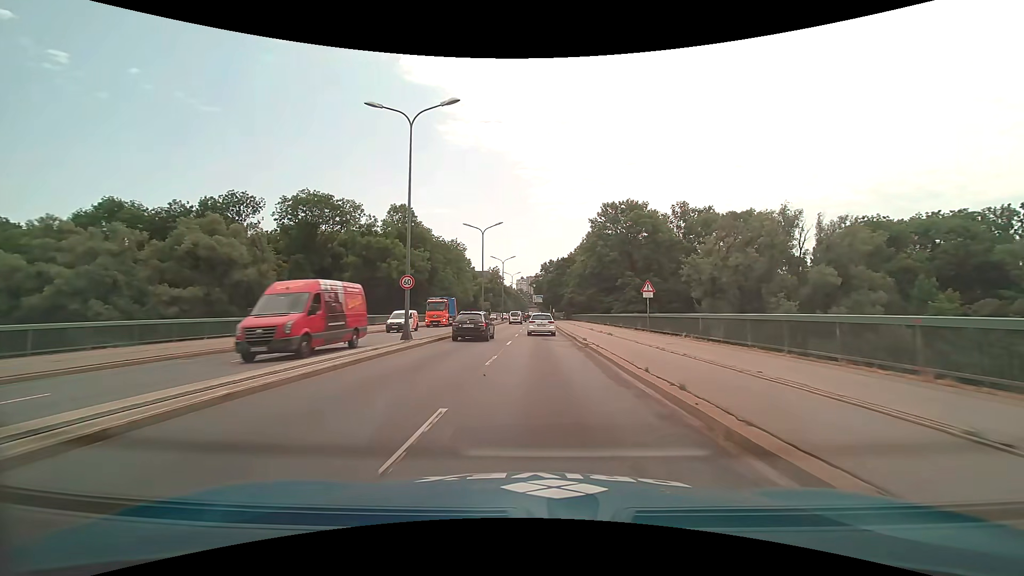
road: trunk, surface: asphalt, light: Day
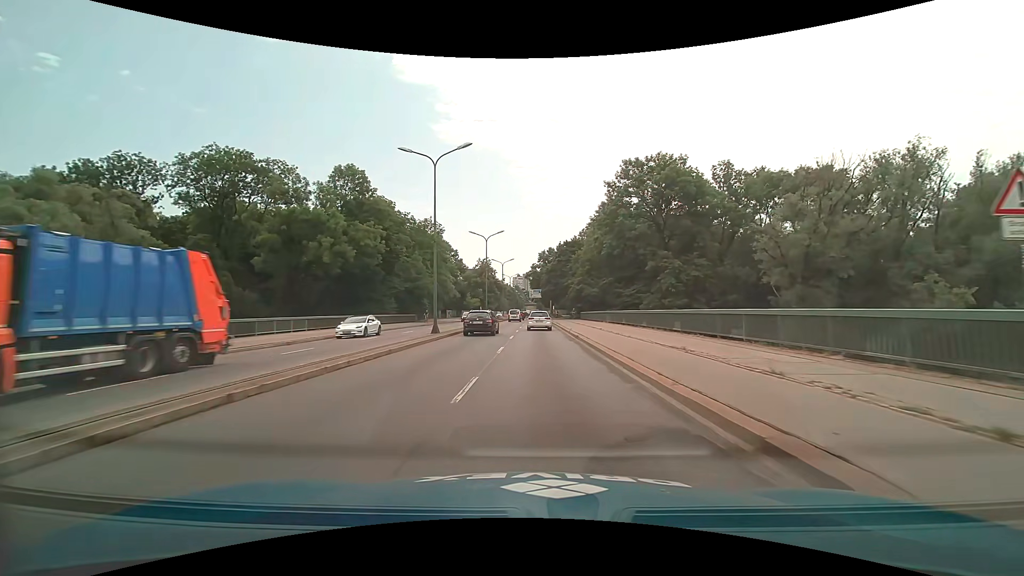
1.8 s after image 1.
(+0.1, +23.9) m; +1°
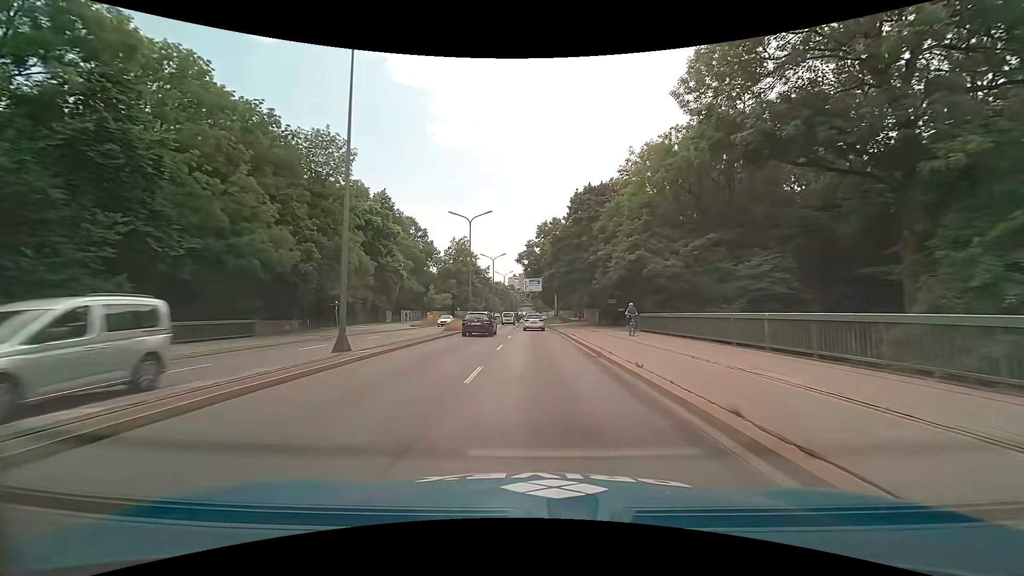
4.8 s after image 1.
(-0.1, +43.1) m; 0°
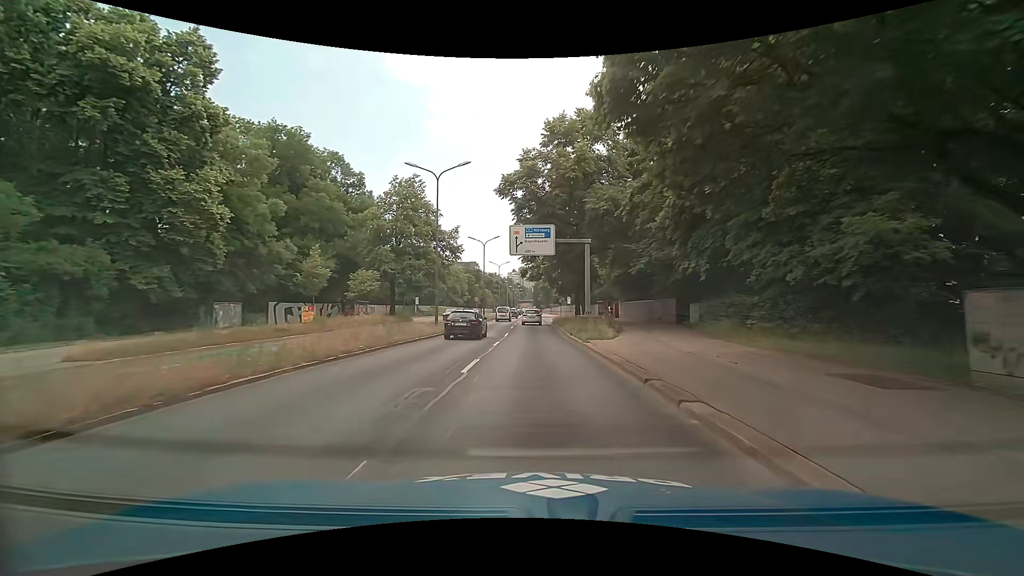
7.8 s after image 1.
(0.0, +45.6) m; -1°
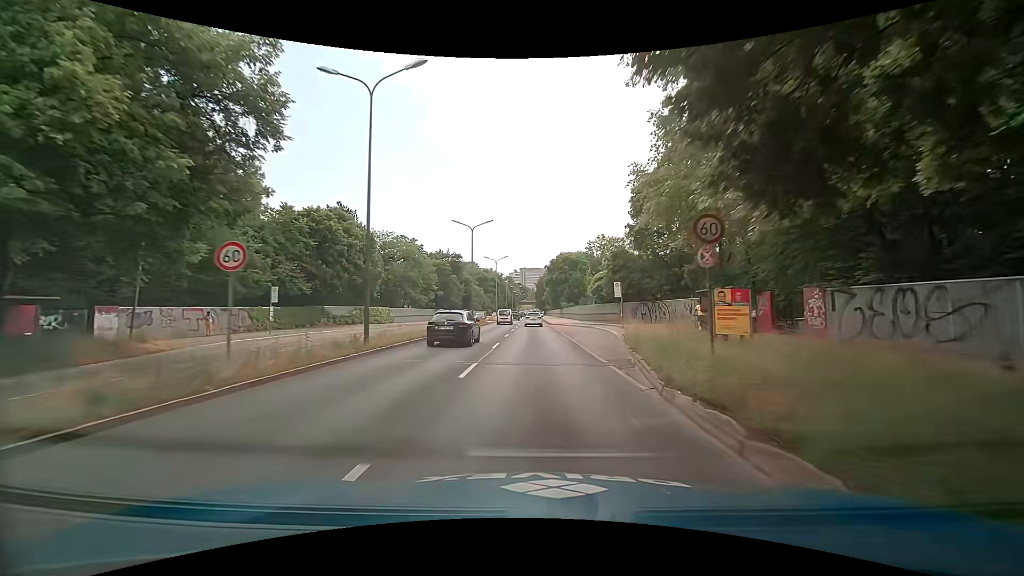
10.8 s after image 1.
(+0.4, +45.2) m; 0°
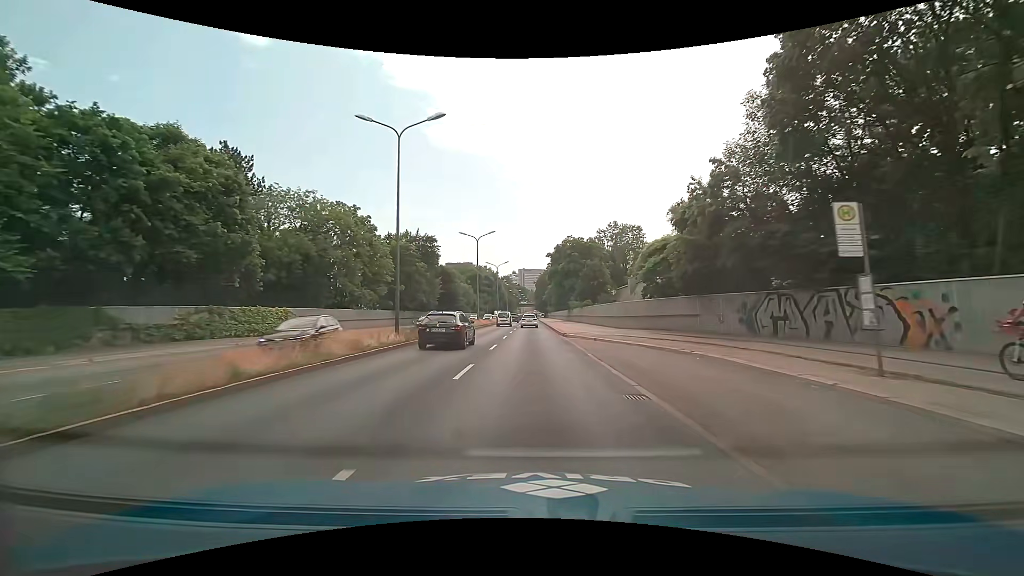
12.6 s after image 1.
(+0.1, +27.1) m; 0°
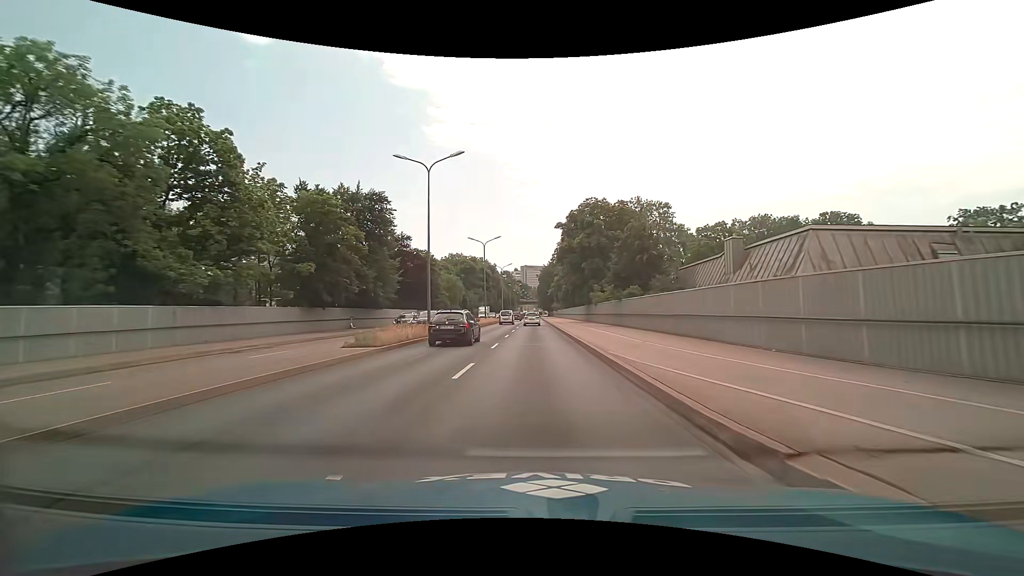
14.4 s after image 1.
(0.0, +27.4) m; 0°
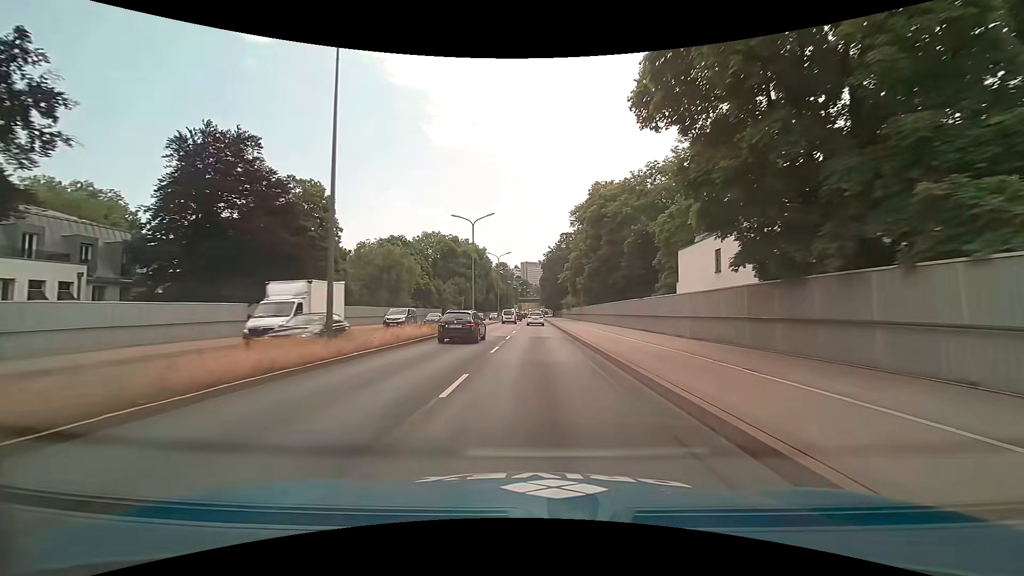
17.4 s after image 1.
(-0.2, +47.4) m; 0°
(0, +10) (0, +20) (0, +30) (0, +40) (0, +50) (0, +60) (0, +70) (0, +80) (0, +90) (0, +100) m
